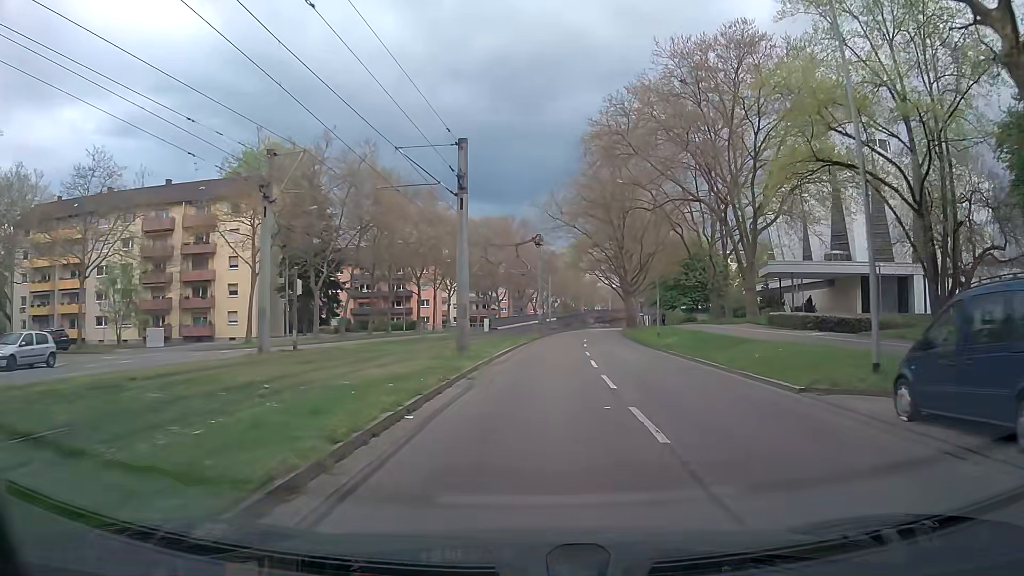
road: tertiary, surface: asphalt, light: Day
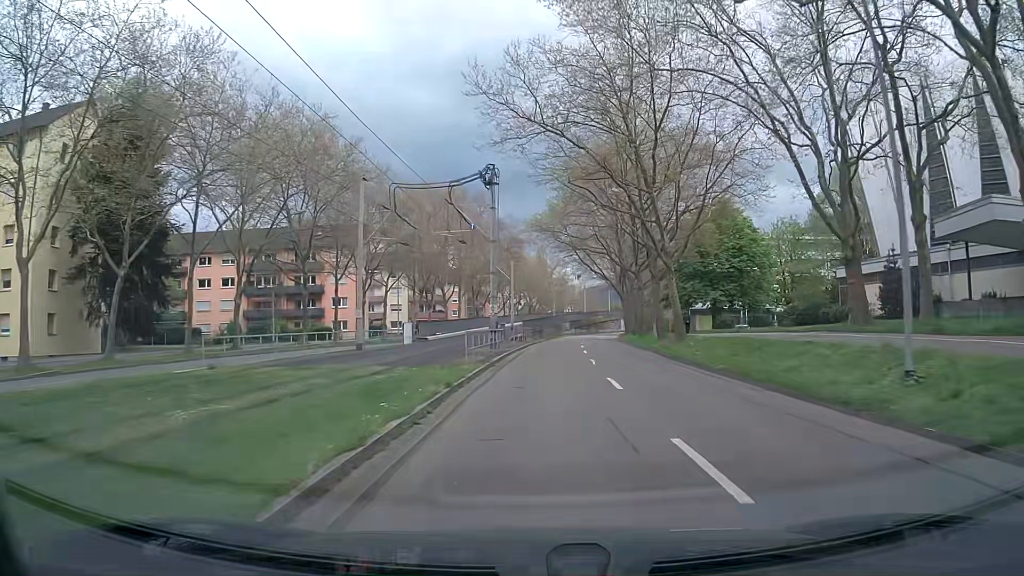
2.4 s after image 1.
(+0.7, +30.2) m; +3°
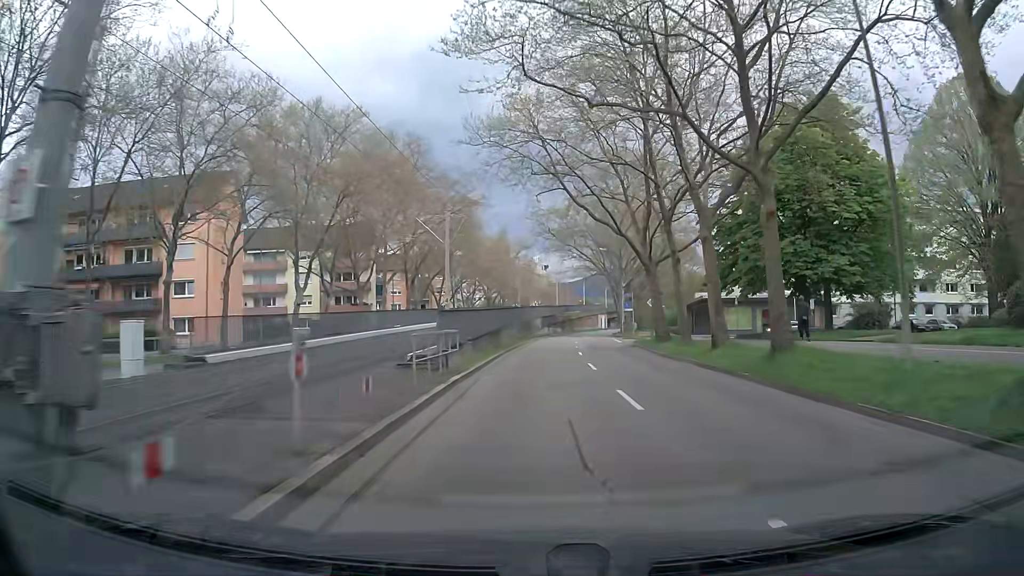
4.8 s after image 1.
(+0.4, +30.7) m; +2°
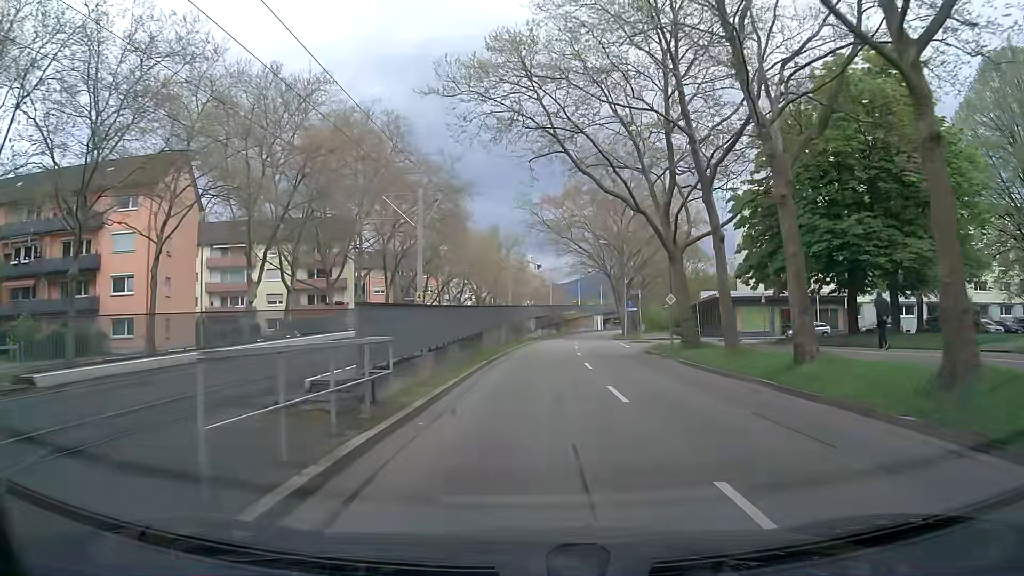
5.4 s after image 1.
(+0.2, +7.7) m; +1°
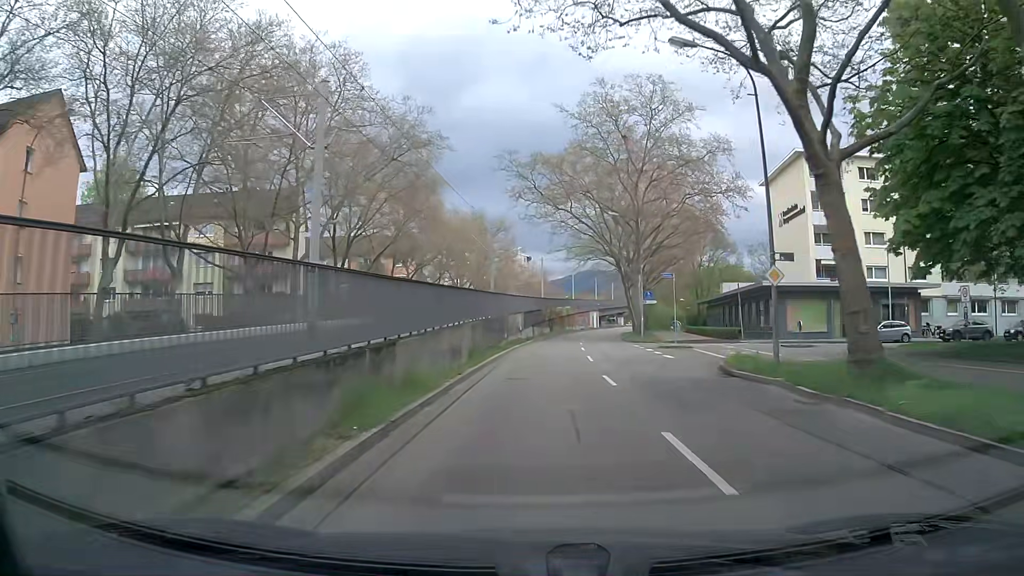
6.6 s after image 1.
(+0.2, +15.4) m; +1°
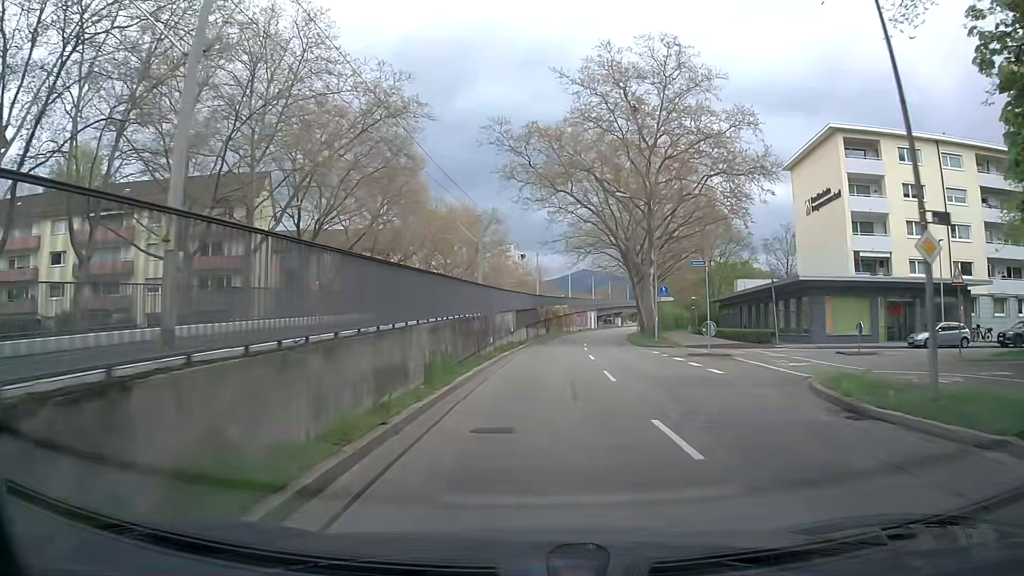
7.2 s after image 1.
(0.0, +7.7) m; 0°
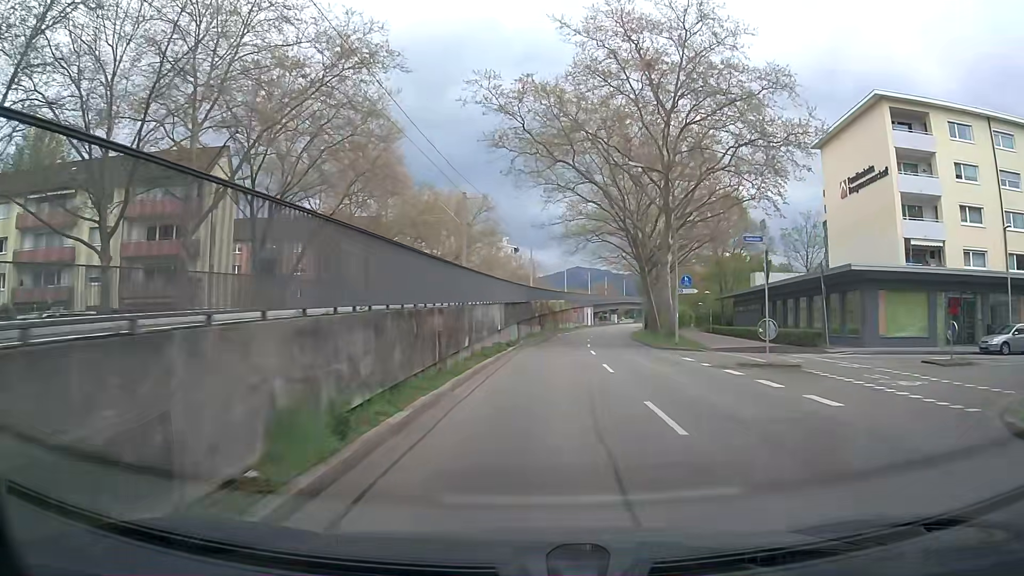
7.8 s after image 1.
(+0.1, +7.7) m; +1°
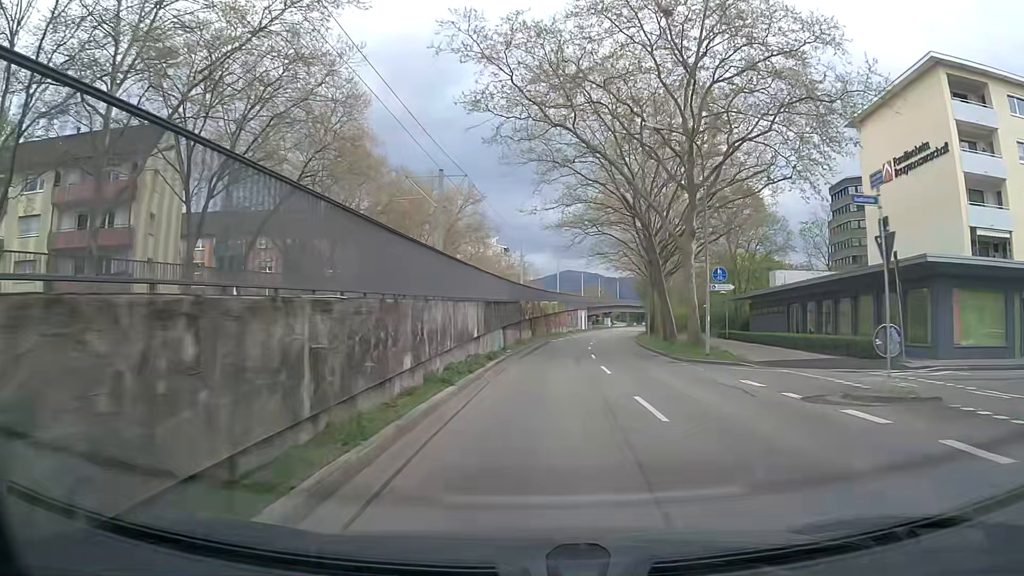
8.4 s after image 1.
(0.0, +7.7) m; 0°
(0, +10) (+1, +20) (+1, +30) (+2, +40) (+3, +50) (+4, +60) (+5, +70) (+6, +80) (+8, +90) (+9, +99) m
